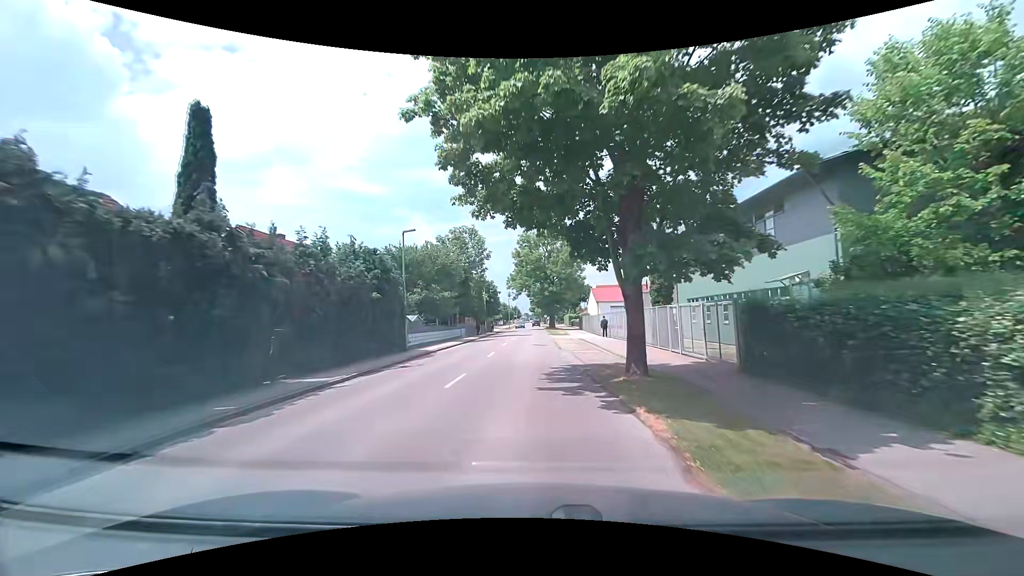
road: tertiary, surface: asphalt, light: Day
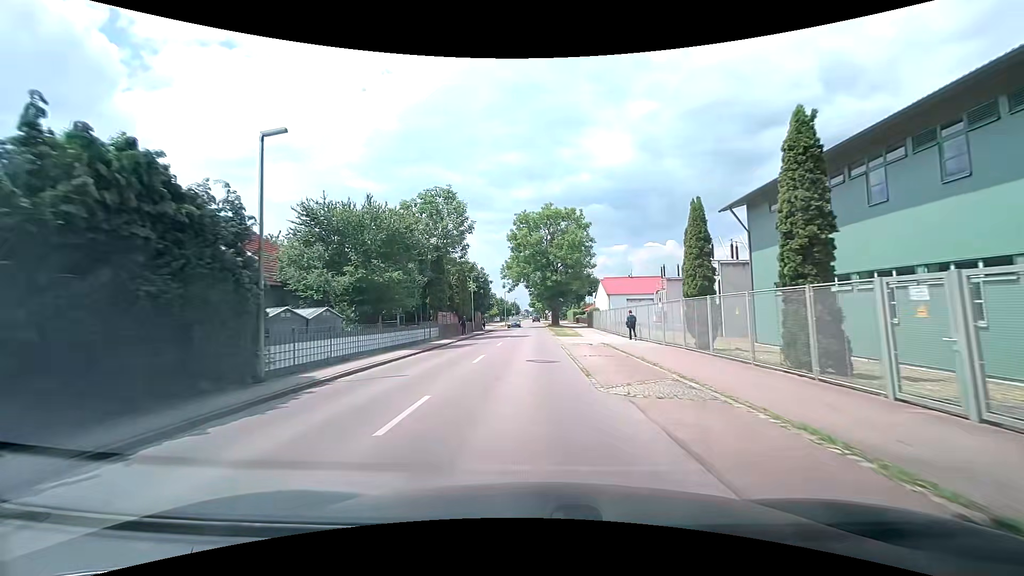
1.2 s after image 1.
(0.0, +13.4) m; 0°
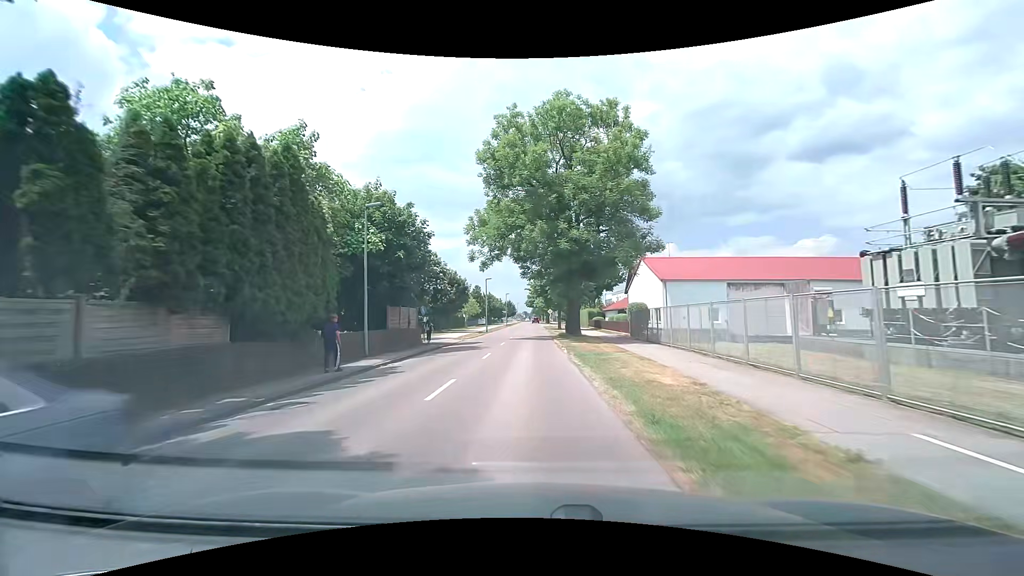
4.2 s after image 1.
(0.0, +33.2) m; 0°
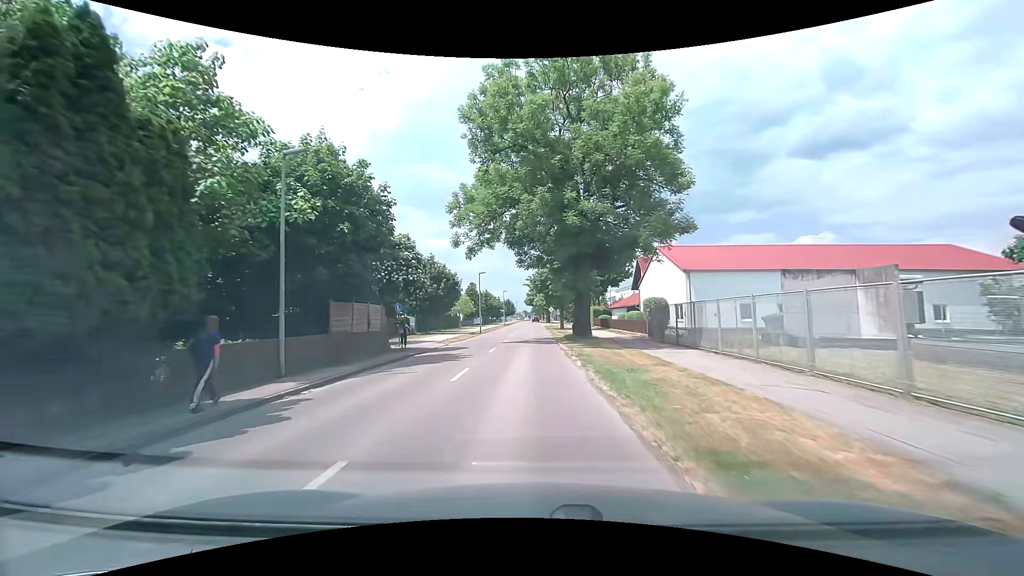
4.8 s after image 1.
(0.0, +6.6) m; 0°
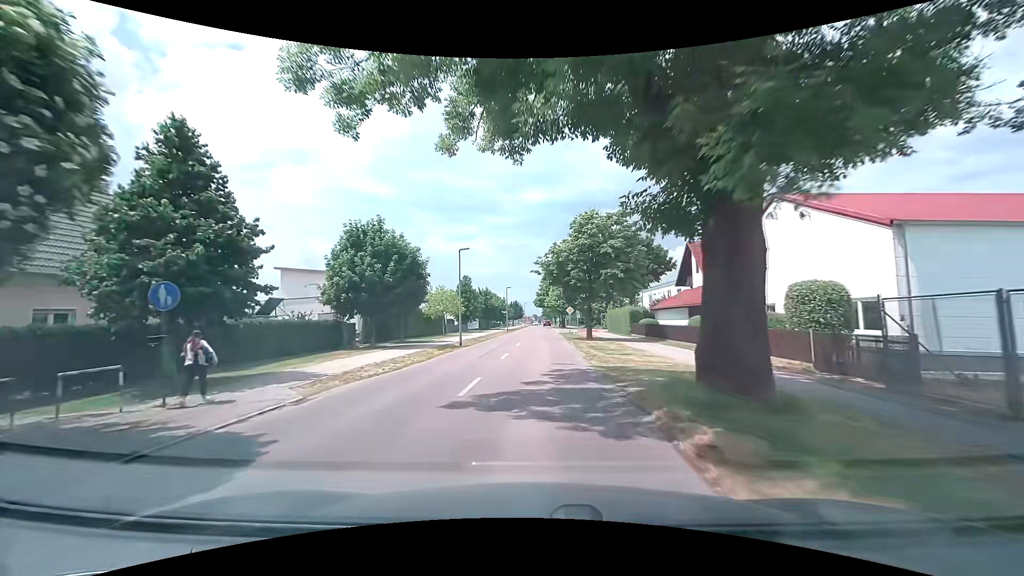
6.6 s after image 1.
(-0.3, +19.7) m; -1°
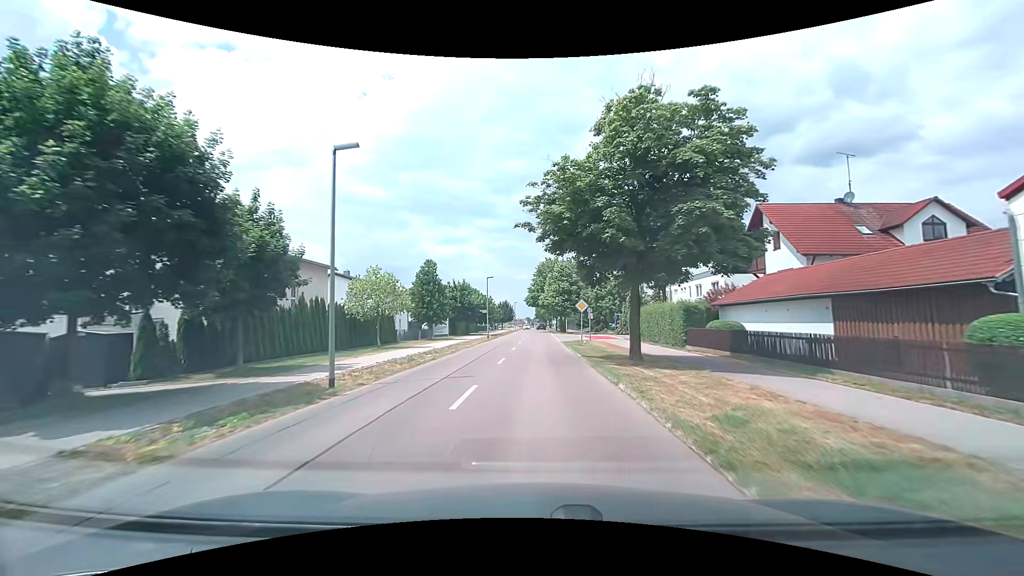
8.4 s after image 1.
(0.0, +19.4) m; 0°
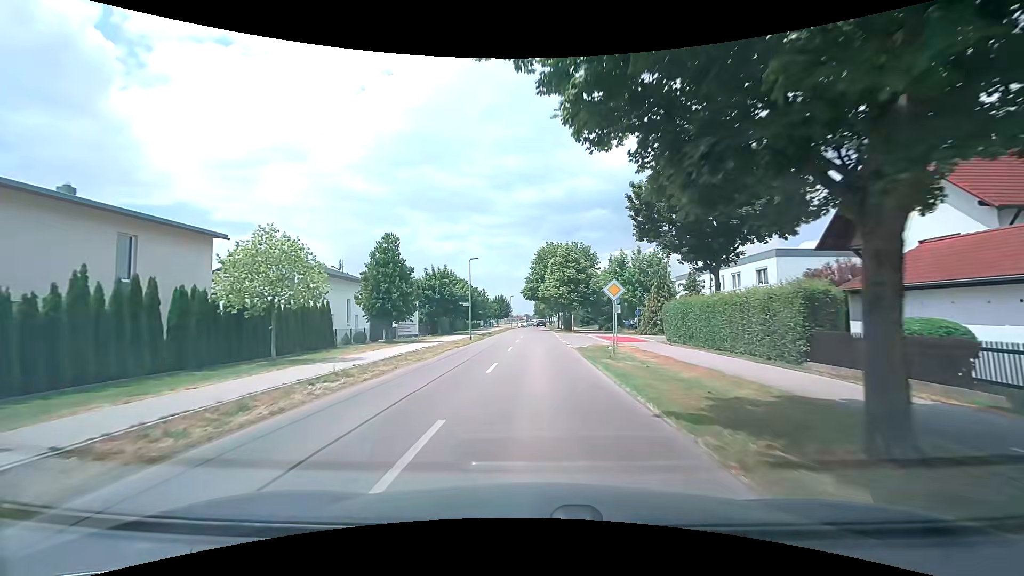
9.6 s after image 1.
(+0.1, +13.0) m; +1°
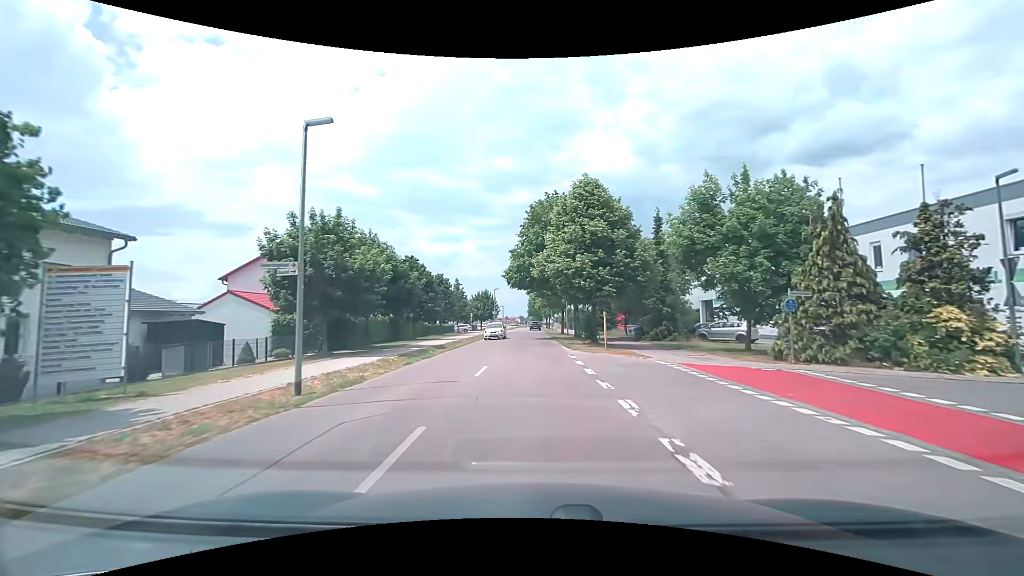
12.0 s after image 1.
(+0.1, +27.2) m; +1°
(0, +10) (0, +20) (0, +30) (0, +40) (0, +50) (-1, +60) (-1, +70) (-1, +80) (-1, +90) (-1, +100) m
